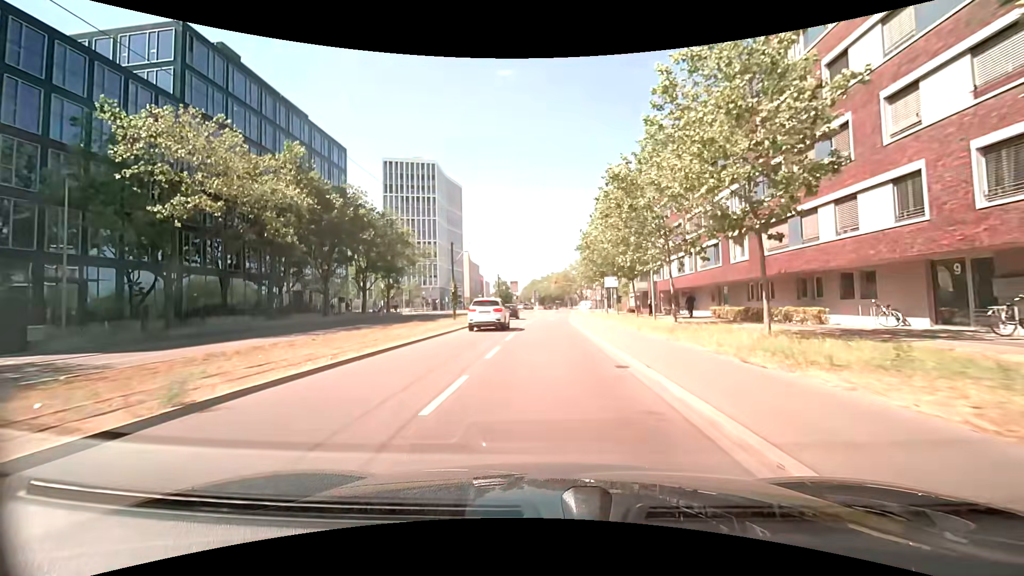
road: secondary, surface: asphalt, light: Day
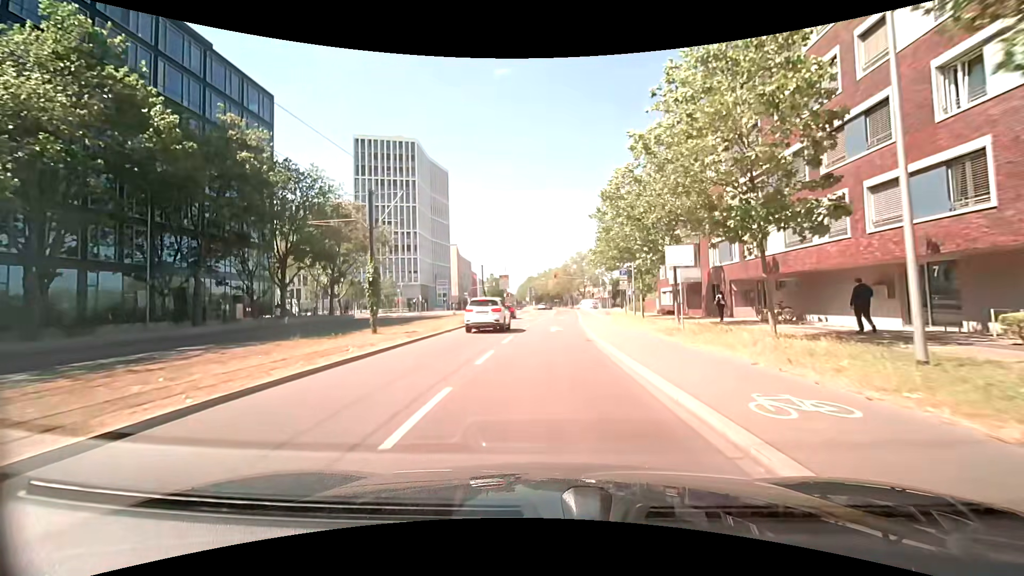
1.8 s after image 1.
(+0.5, +20.3) m; +2°
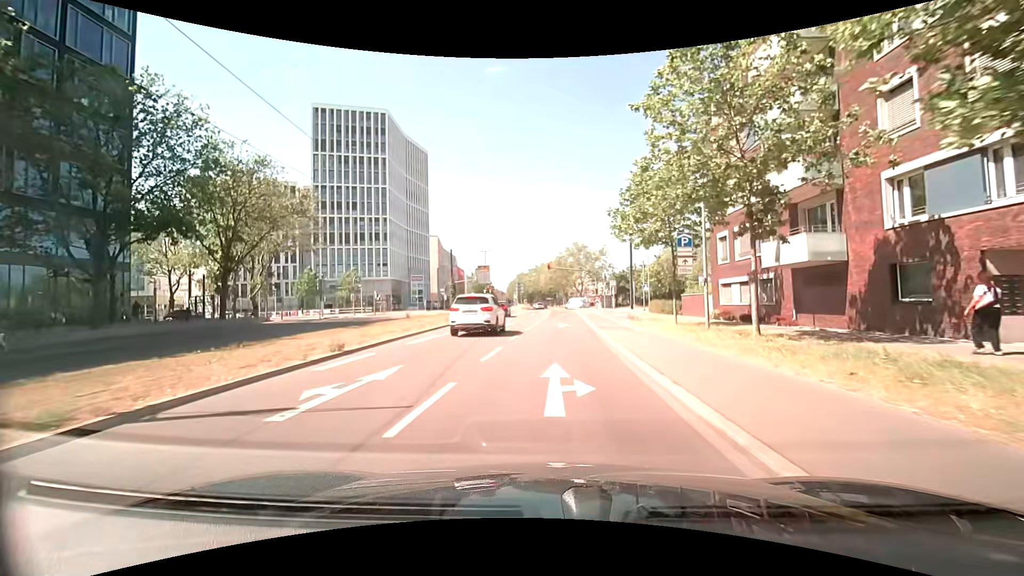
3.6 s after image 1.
(0.0, +18.7) m; +1°
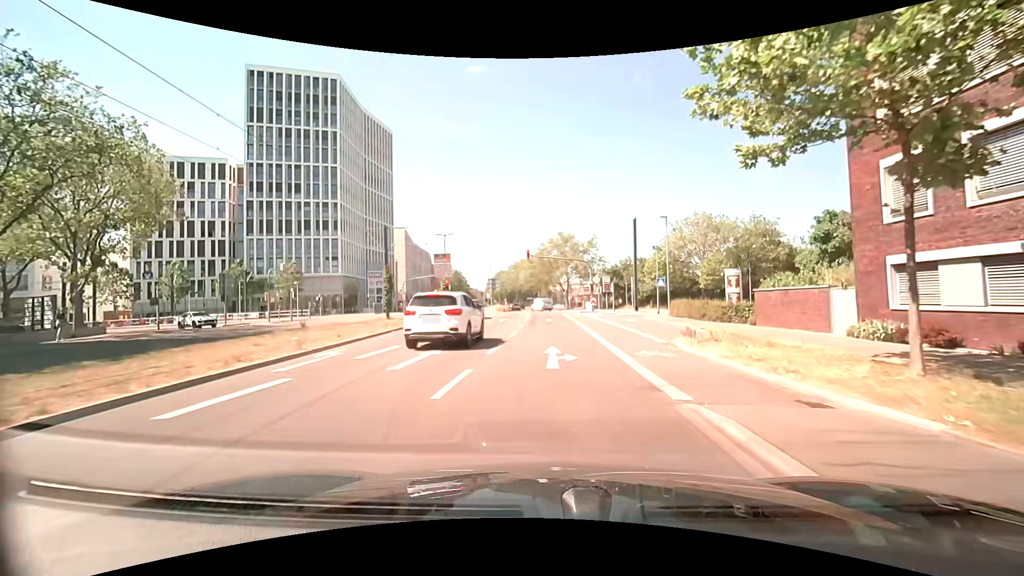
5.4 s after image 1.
(+0.1, +16.9) m; +2°
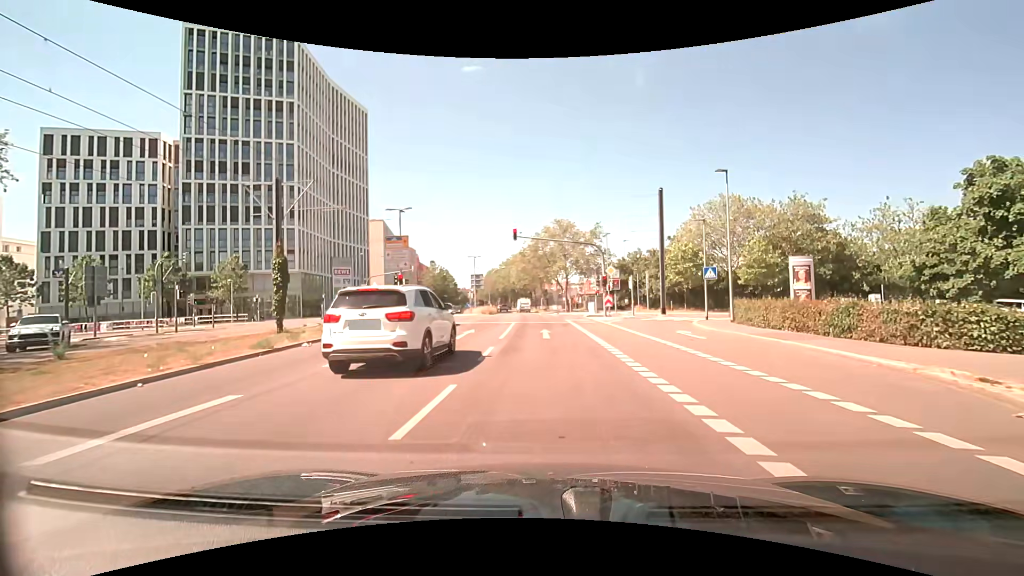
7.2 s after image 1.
(-0.1, +14.5) m; +1°
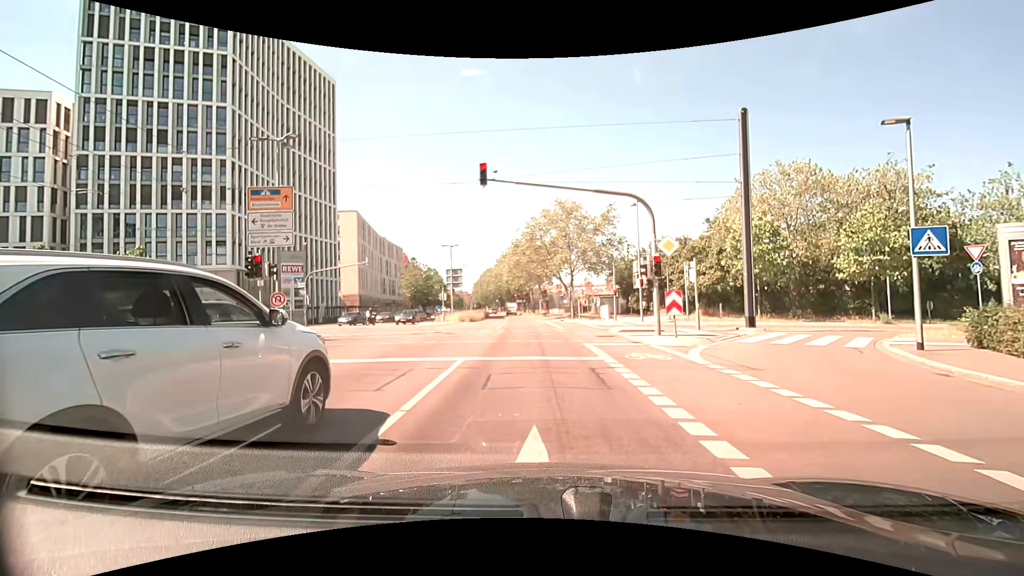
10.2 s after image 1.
(-0.1, +16.9) m; 0°
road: residential
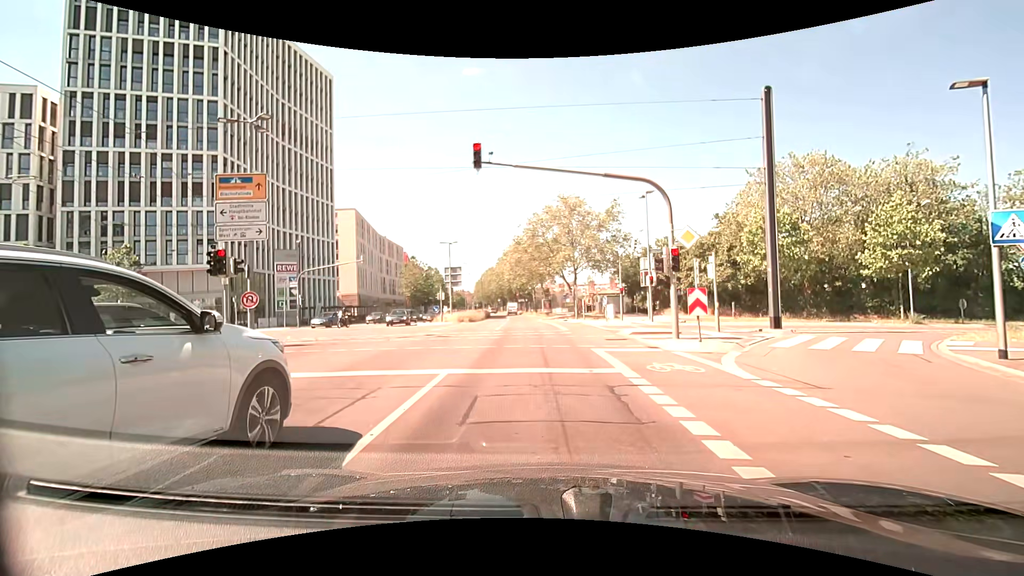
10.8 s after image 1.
(0.0, +2.1) m; -1°
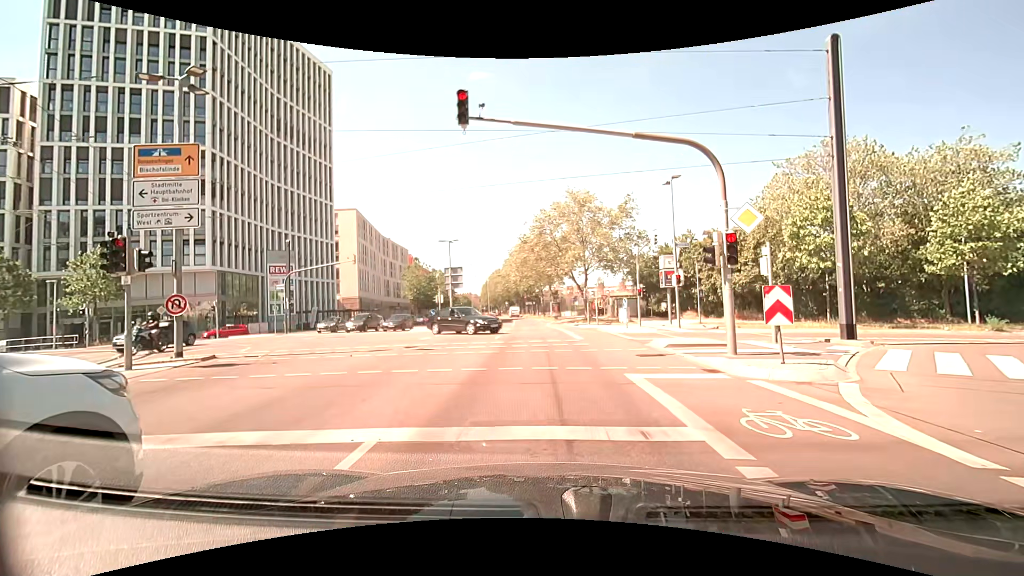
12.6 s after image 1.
(0.0, +4.0) m; +1°
(0, +10) (-1, +20) (-1, +30) (-2, +40) (-3, +50) (-3, +60) (-4, +70) (-5, +80) (-6, +90) (-8, +100) m
